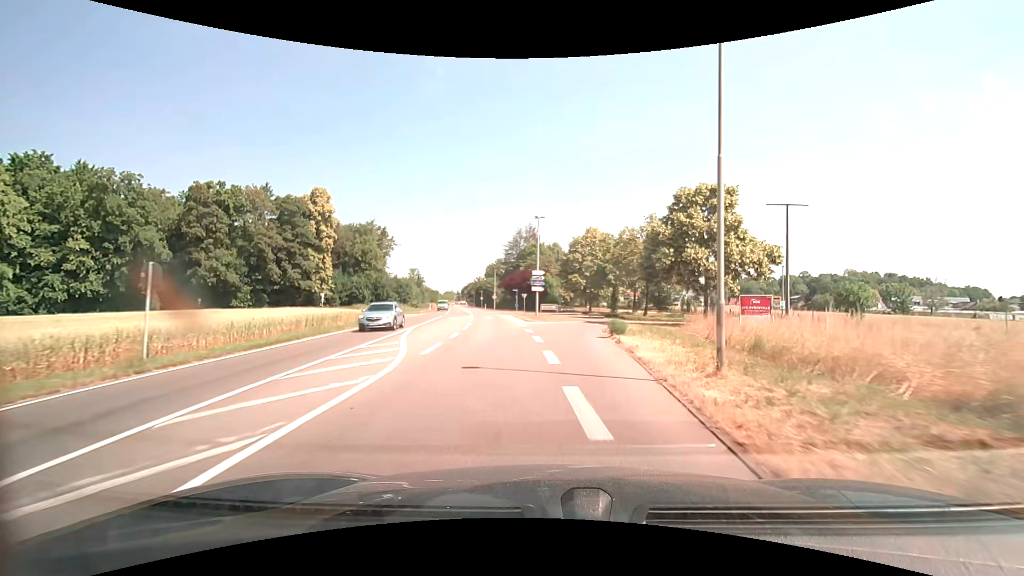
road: secondary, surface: asphalt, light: Day
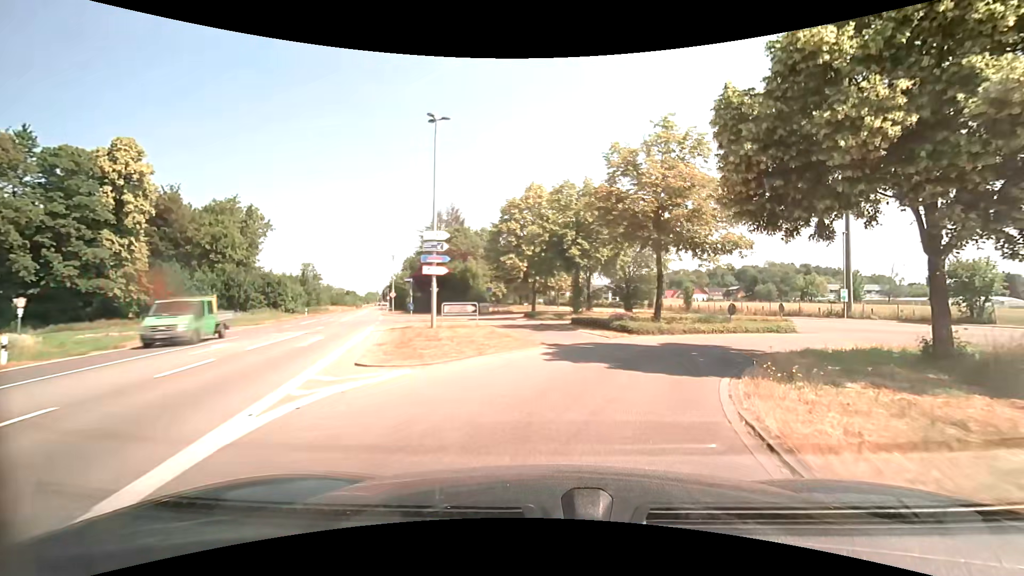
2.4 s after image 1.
(+1.1, +26.0) m; +9°
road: unclassified
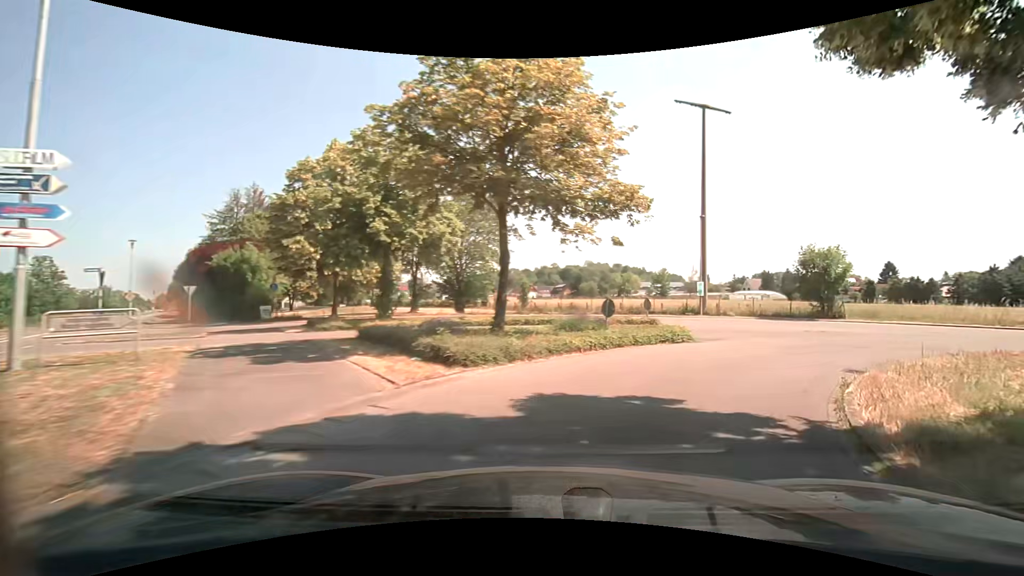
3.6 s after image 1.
(+1.5, +10.6) m; +19°
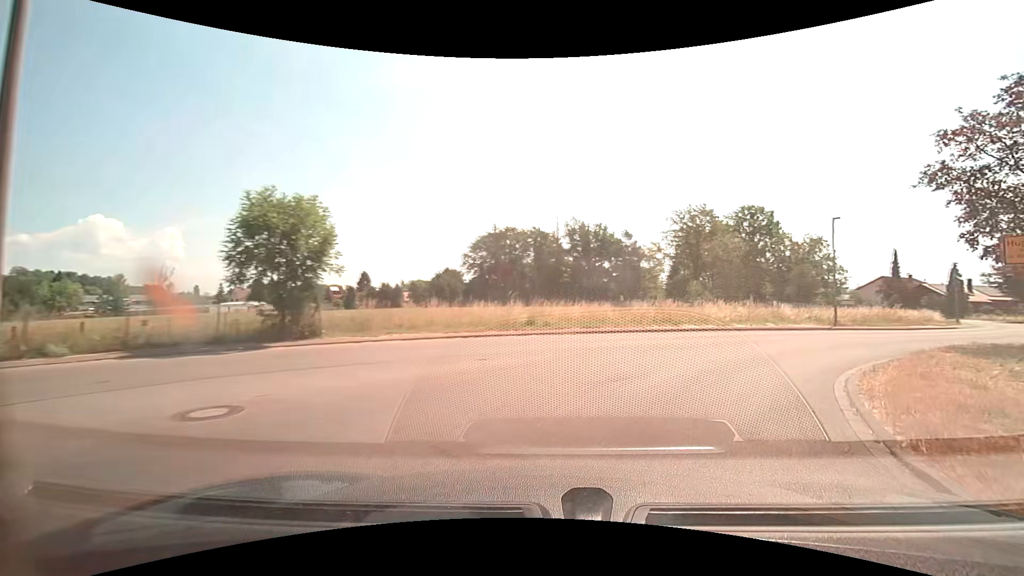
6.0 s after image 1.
(+8.3, +17.1) m; +54°
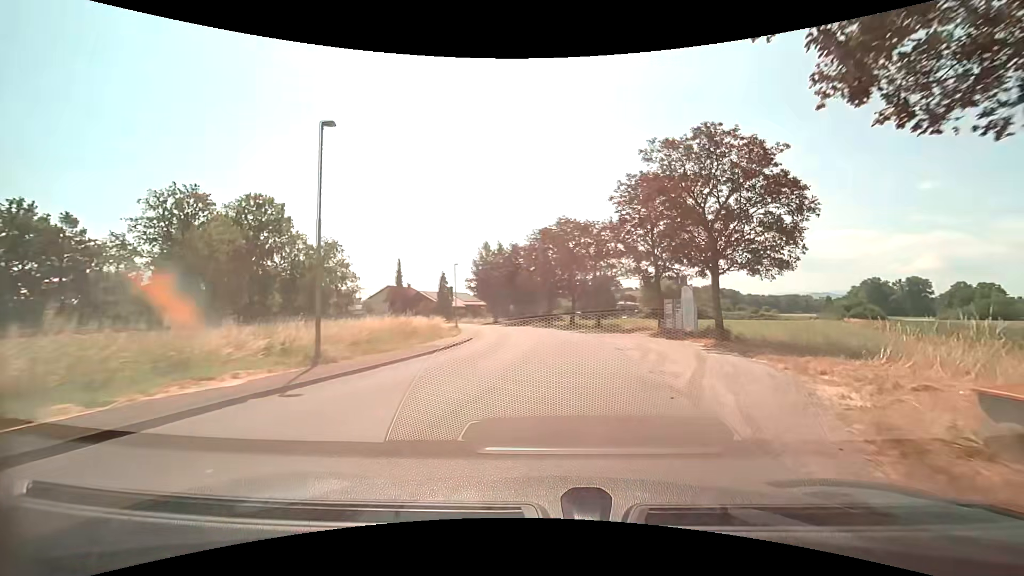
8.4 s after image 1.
(+9.7, +18.8) m; +50°
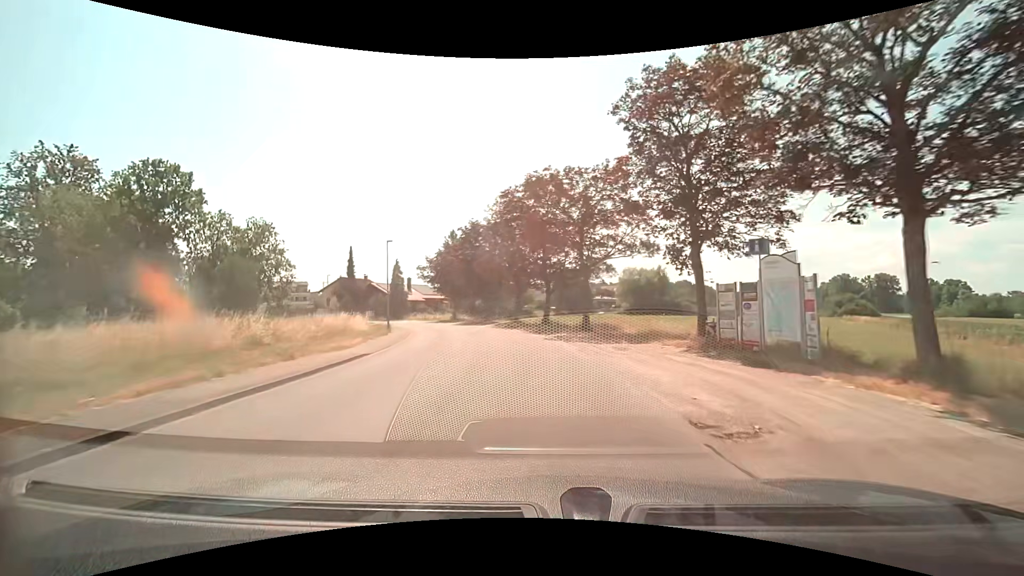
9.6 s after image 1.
(+0.4, +13.0) m; +2°
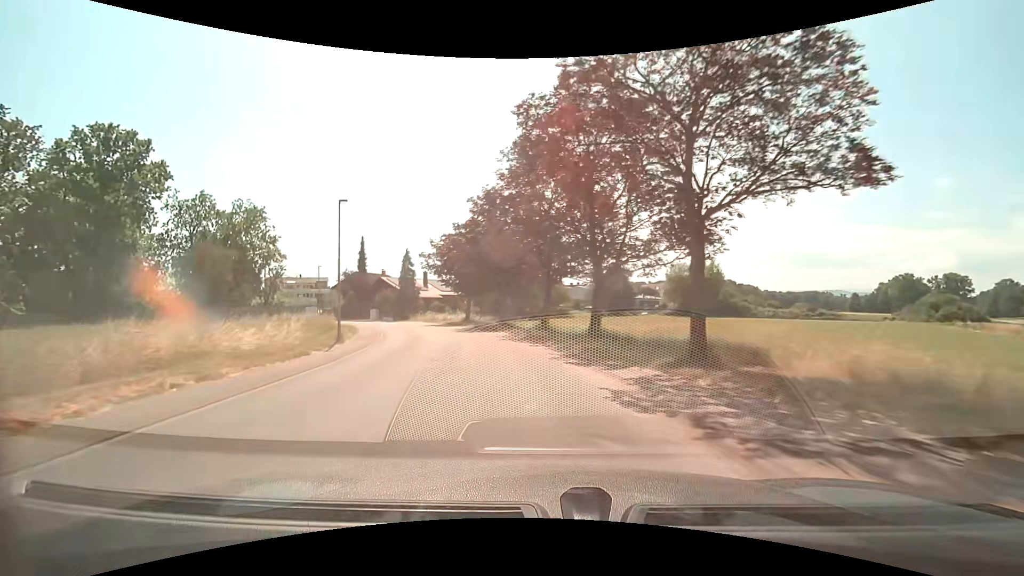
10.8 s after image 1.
(-0.4, +13.7) m; -4°
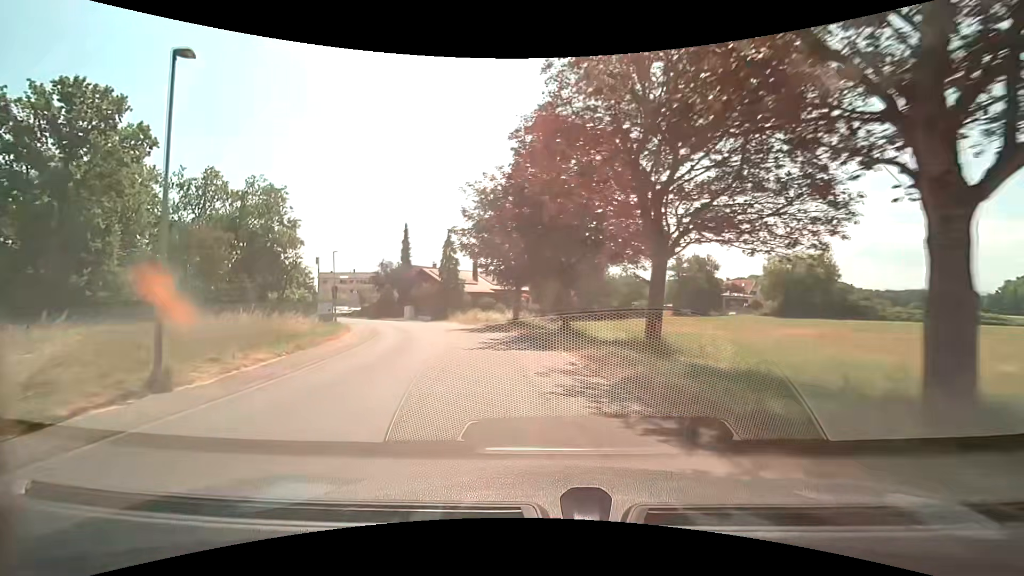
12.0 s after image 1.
(-0.8, +14.0) m; -7°
(0, +10) (-2, +20) (-5, +30) (-8, +39) (-13, +48) (-18, +56) (-24, +65) (-29, +73) (-34, +82) (-40, +90) m
